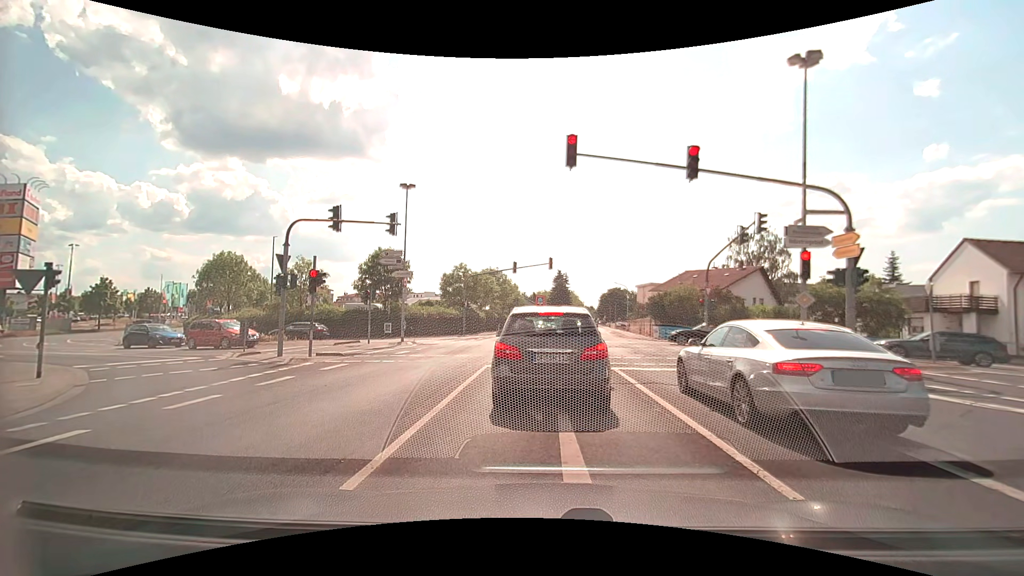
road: secondary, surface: asphalt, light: Day
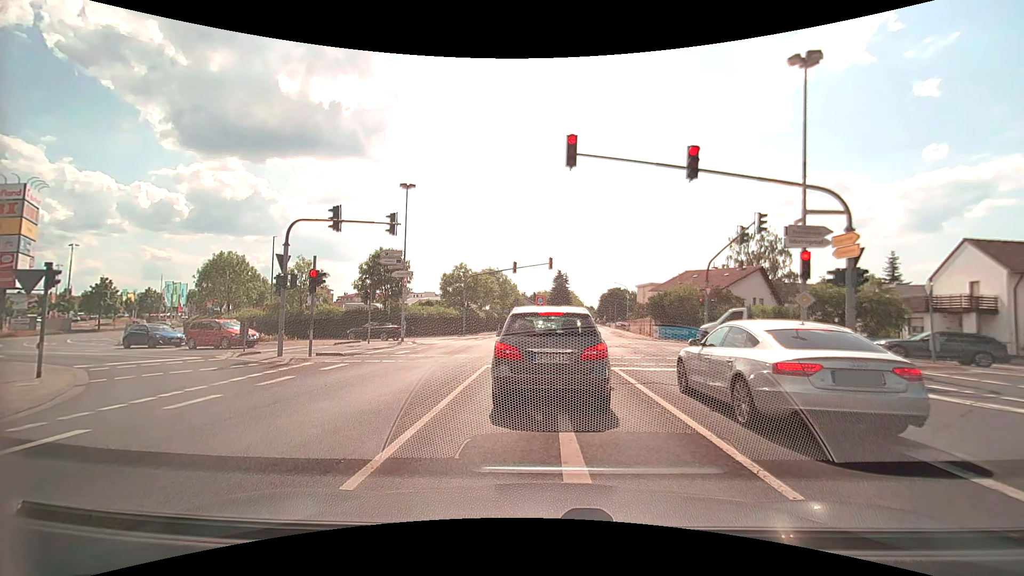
(0.0, 0.0) m; 0°
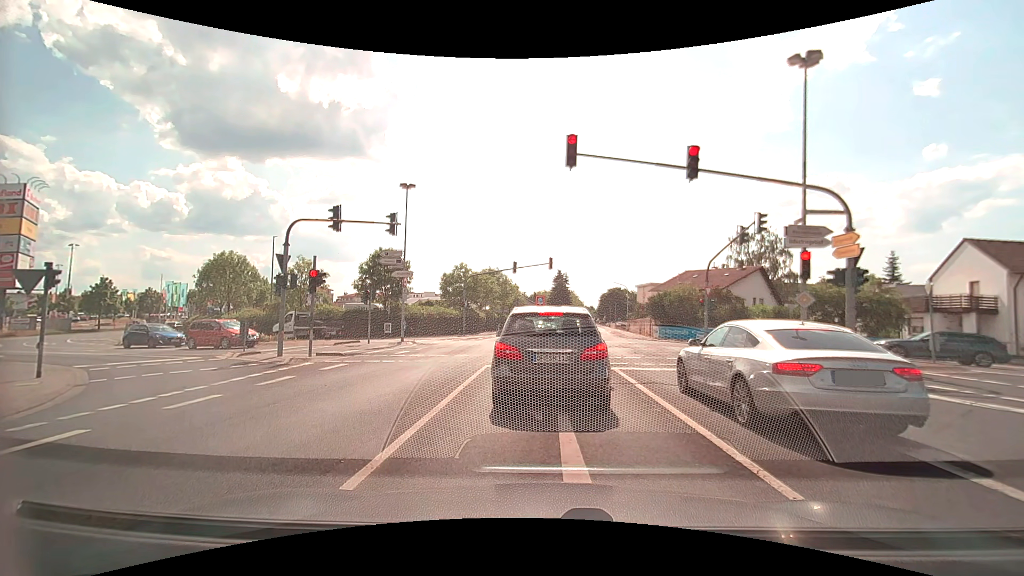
(0.0, 0.0) m; 0°
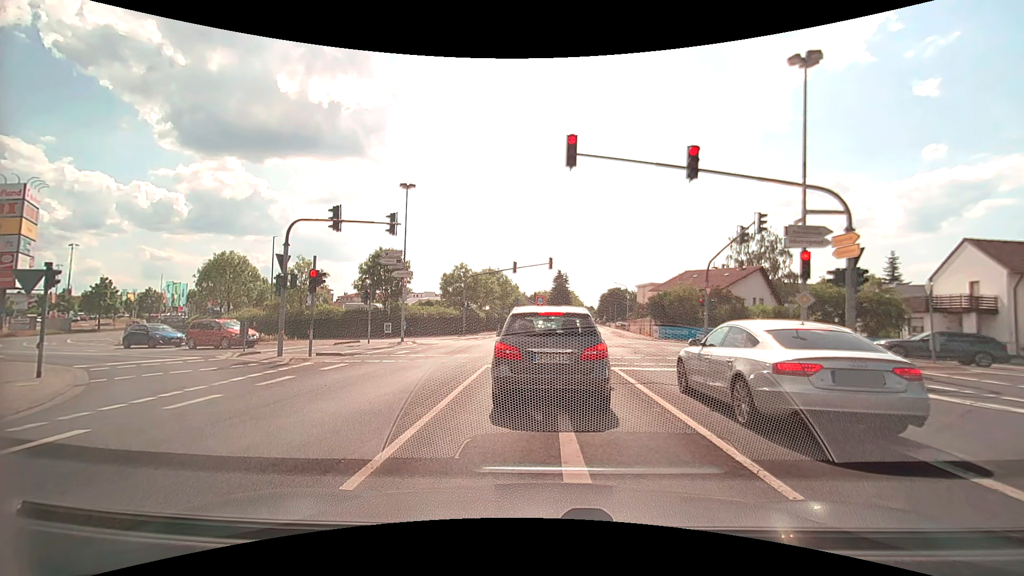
(0.0, 0.0) m; 0°
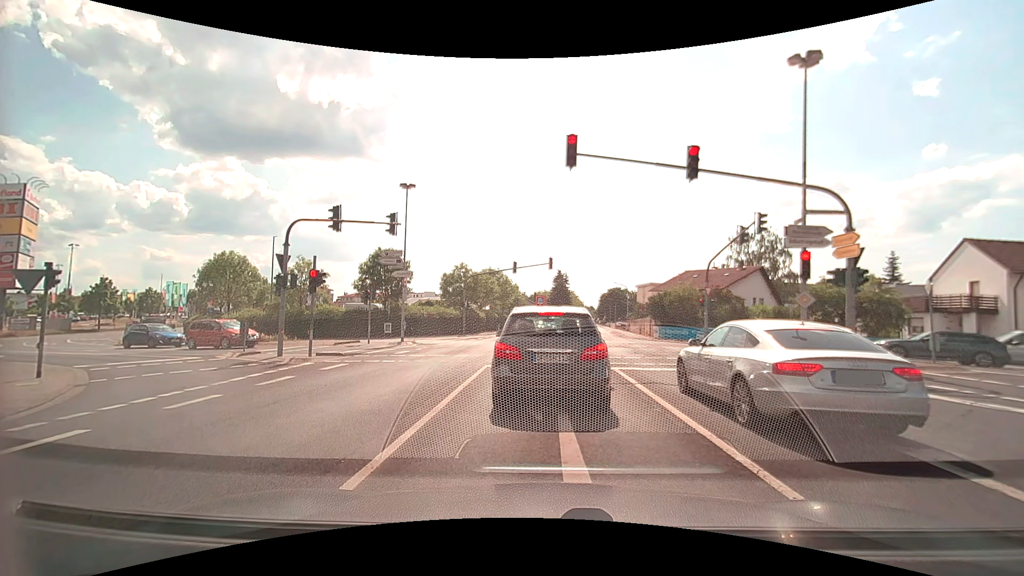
(0.0, 0.0) m; 0°
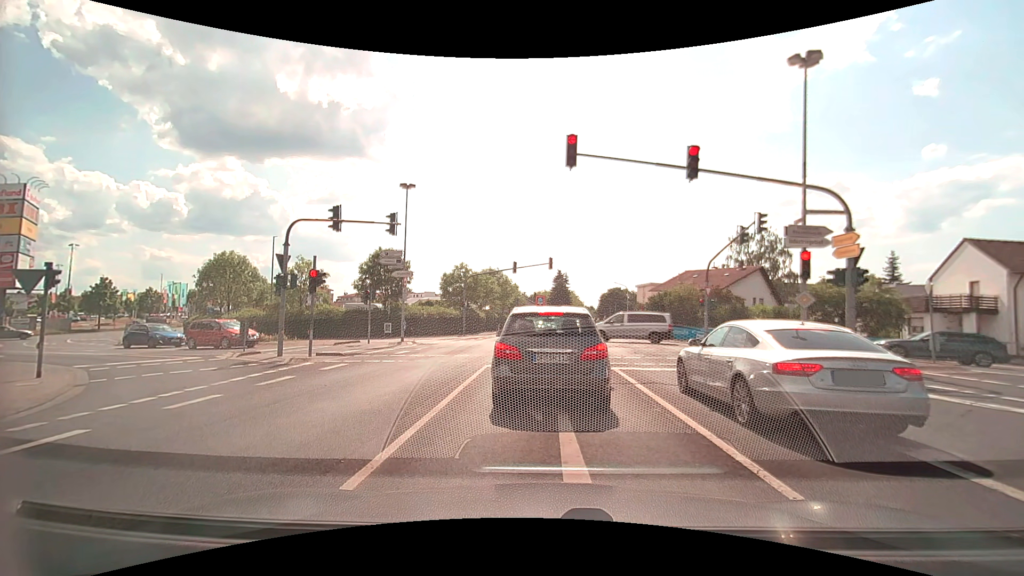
(0.0, 0.0) m; 0°
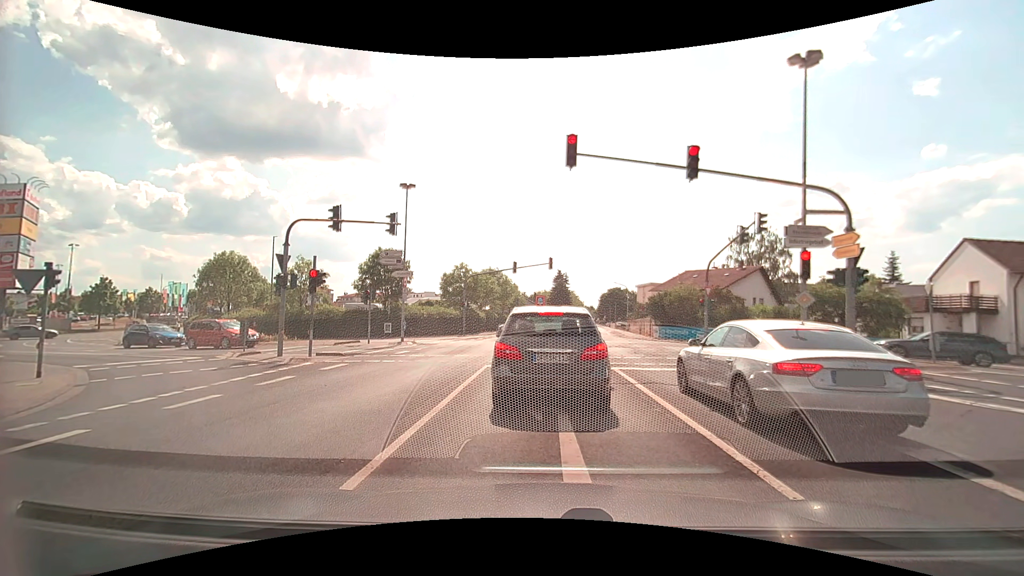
(0.0, 0.0) m; 0°
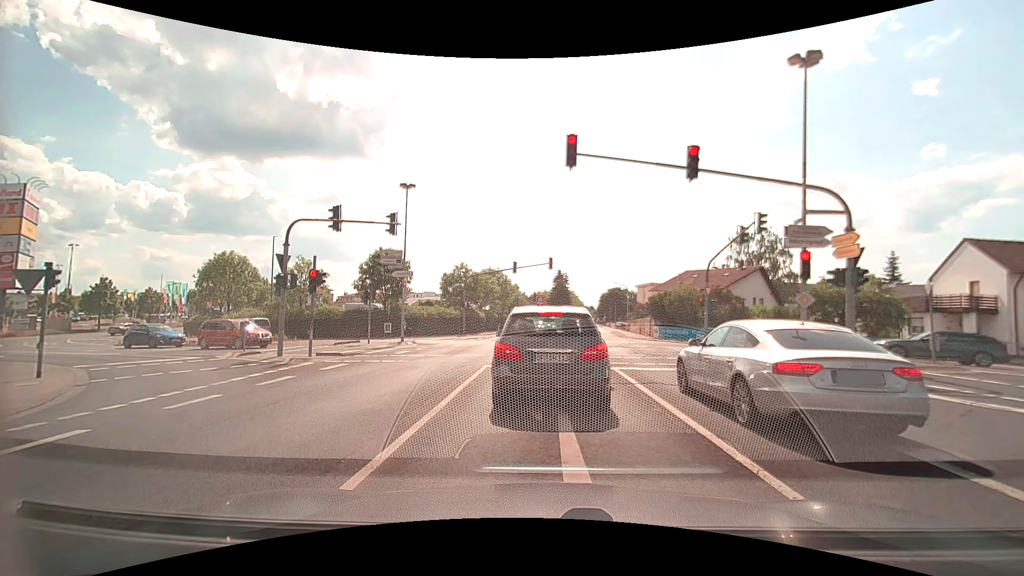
(0.0, 0.0) m; 0°
(0, +10) (0, +20) (-1, +30) (-7, +37) (-17, +40) (-26, +43) (-36, +47) (-44, +53) (-49, +61) (-52, +71) m
